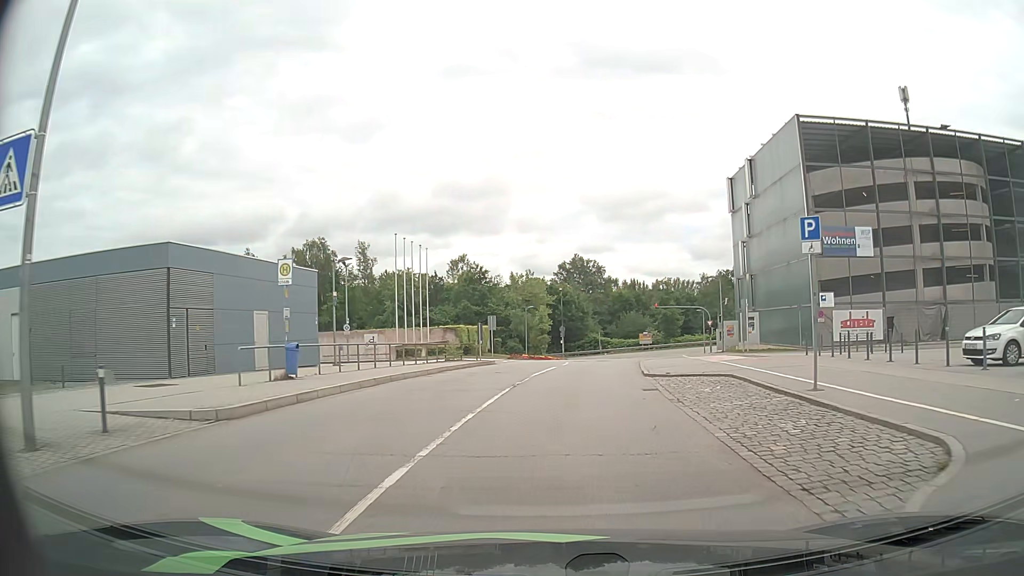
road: residential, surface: asphalt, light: Day
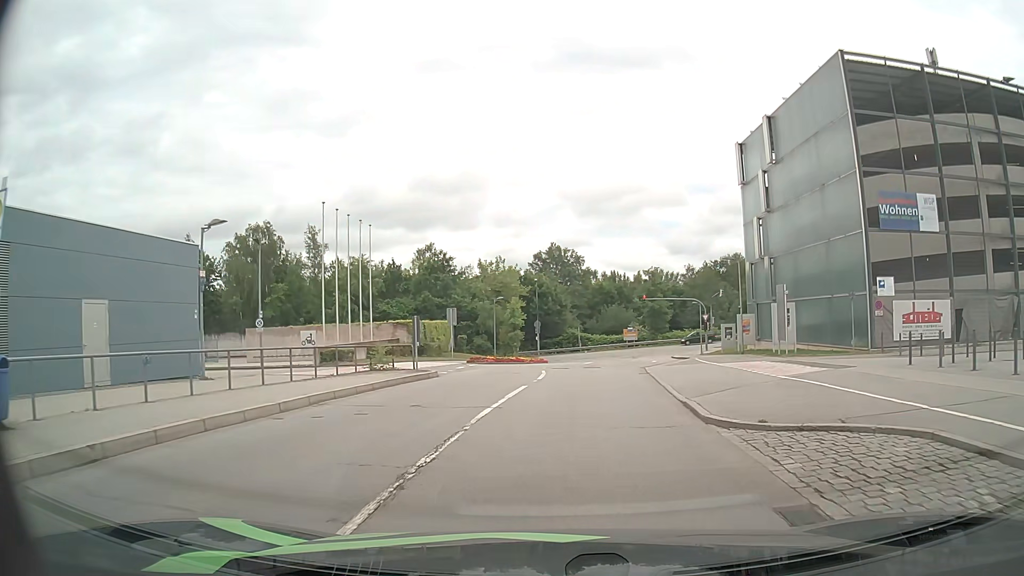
(+0.3, +10.2) m; +3°
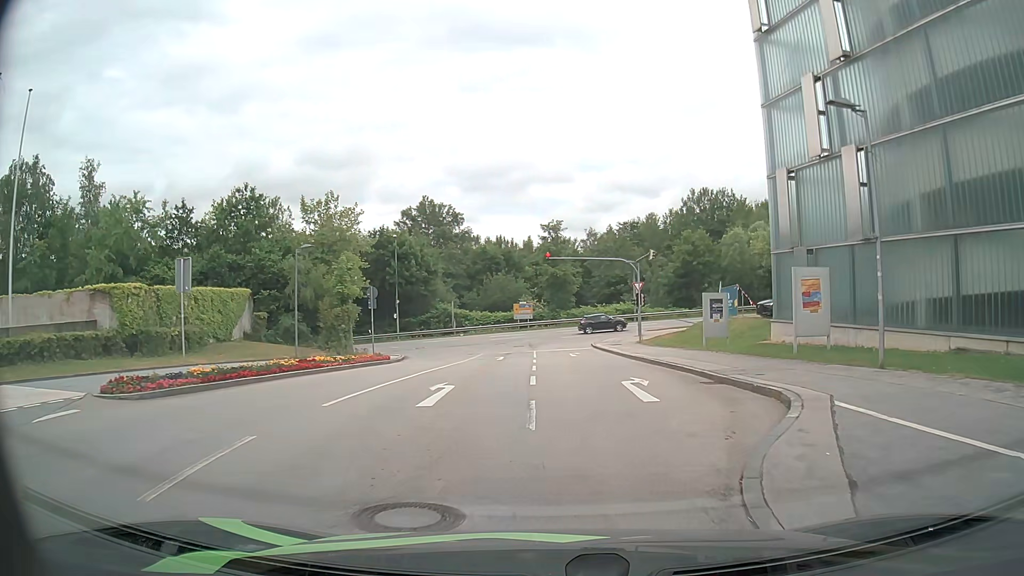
(+1.5, +24.3) m; +9°
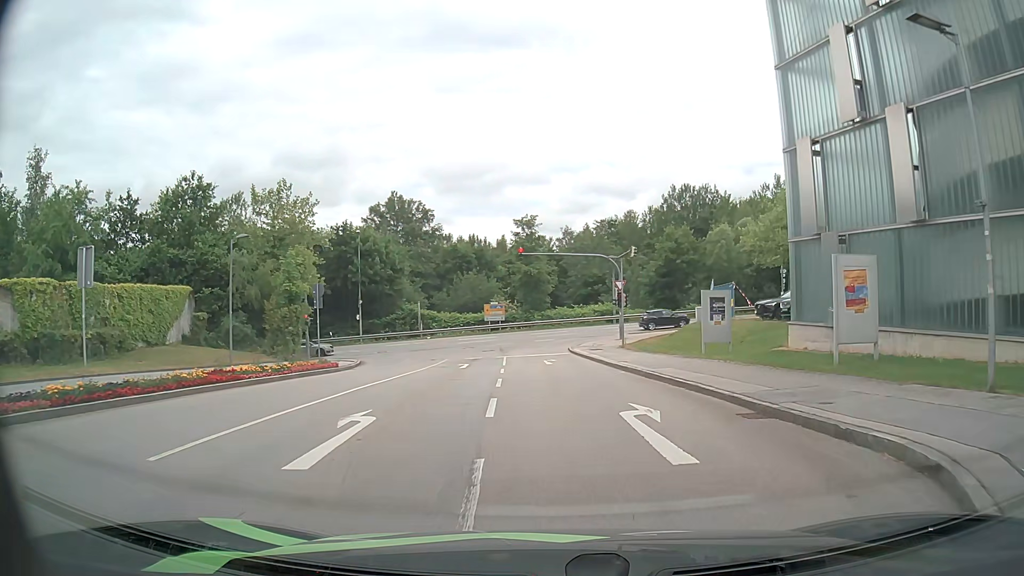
(+0.1, +4.4) m; +3°
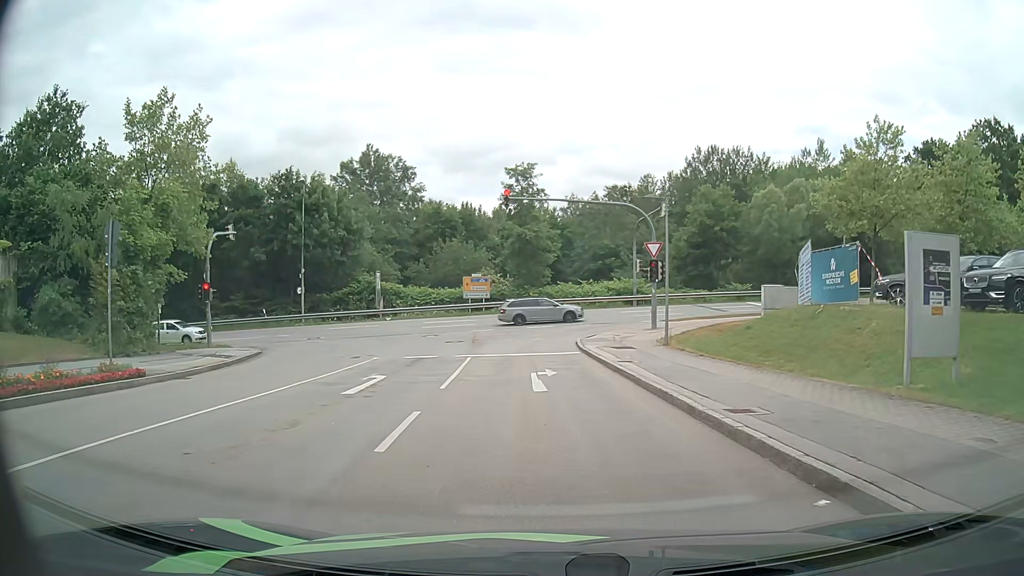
(+0.1, +14.8) m; -1°
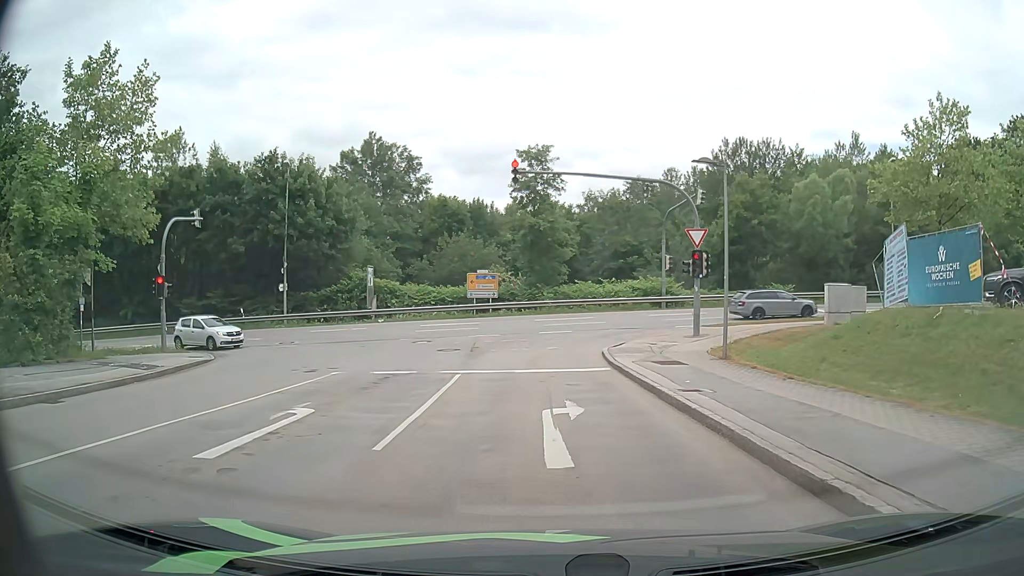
(-0.1, +5.9) m; -2°
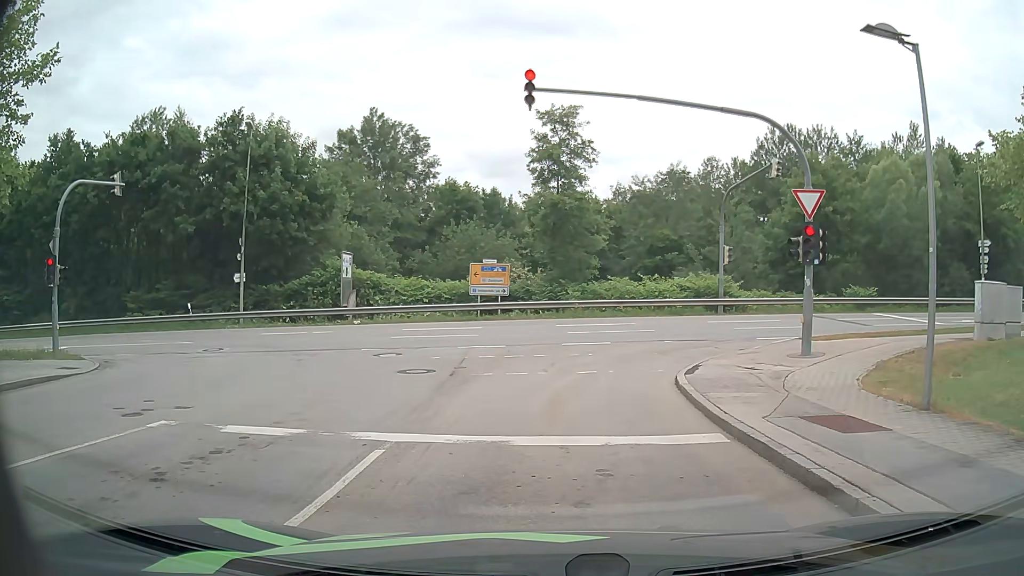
(-0.1, +8.8) m; -2°
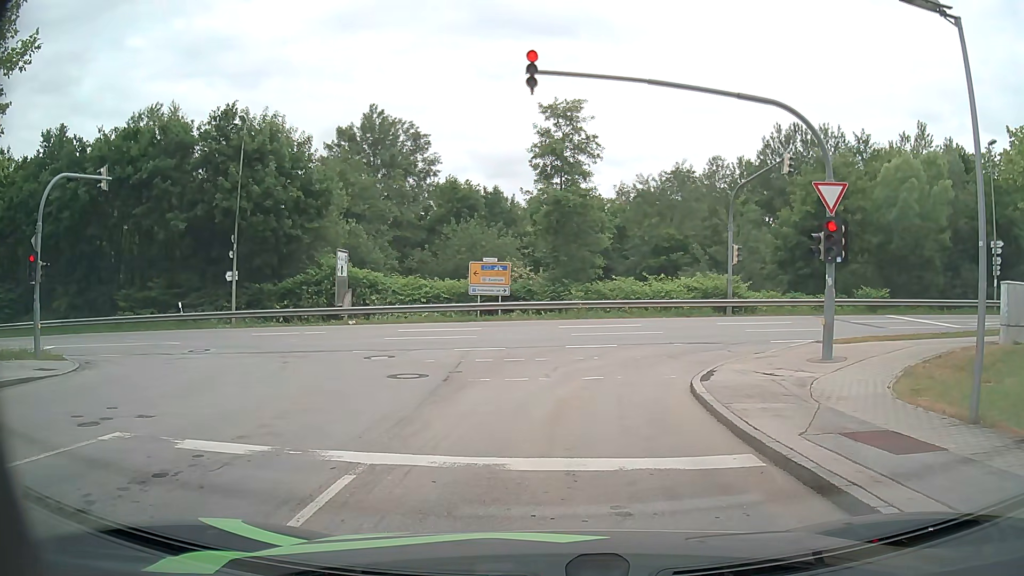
(0.0, +1.1) m; 0°
